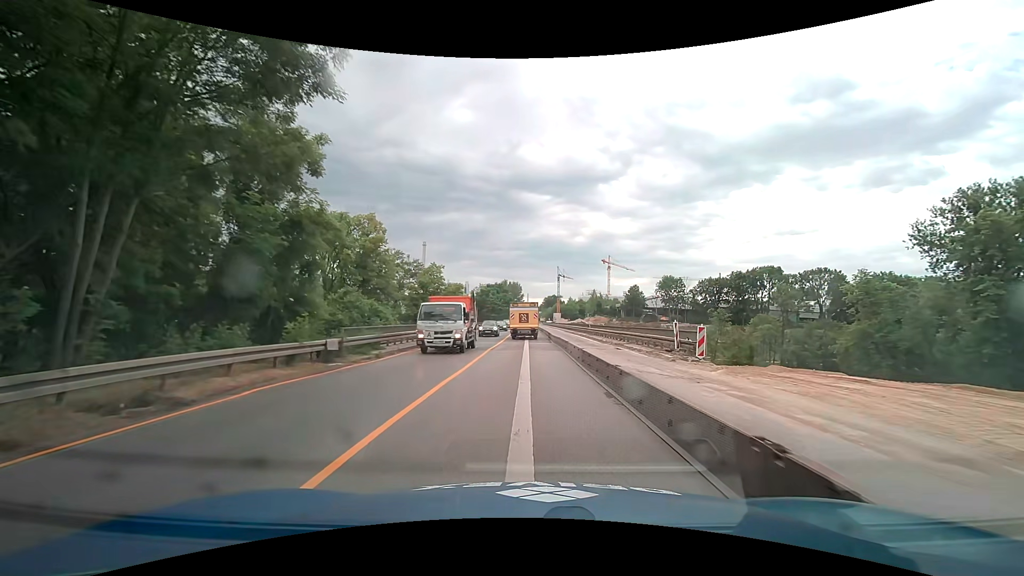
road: trunk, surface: asphalt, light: Day
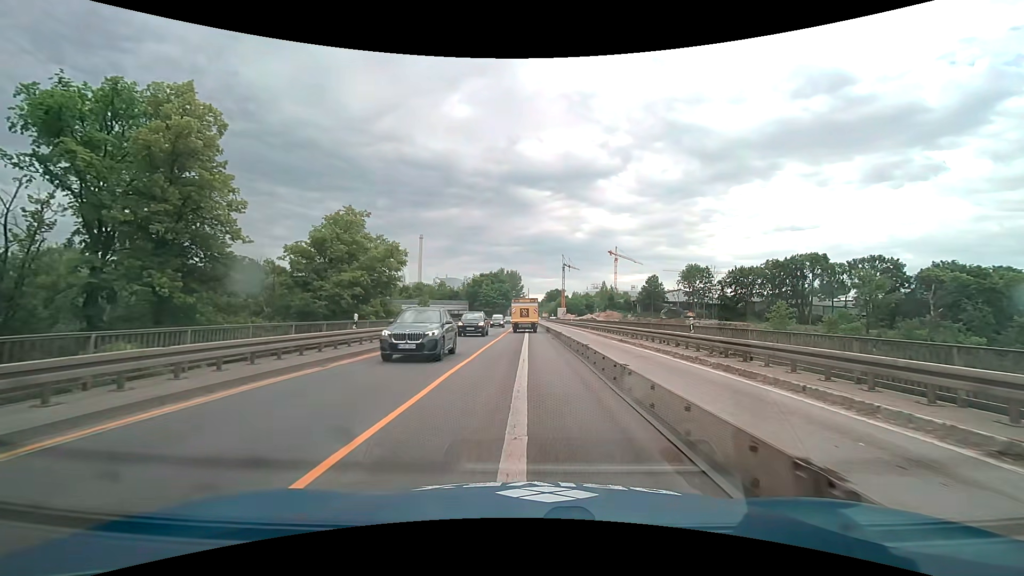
(+0.2, +30.6) m; 0°
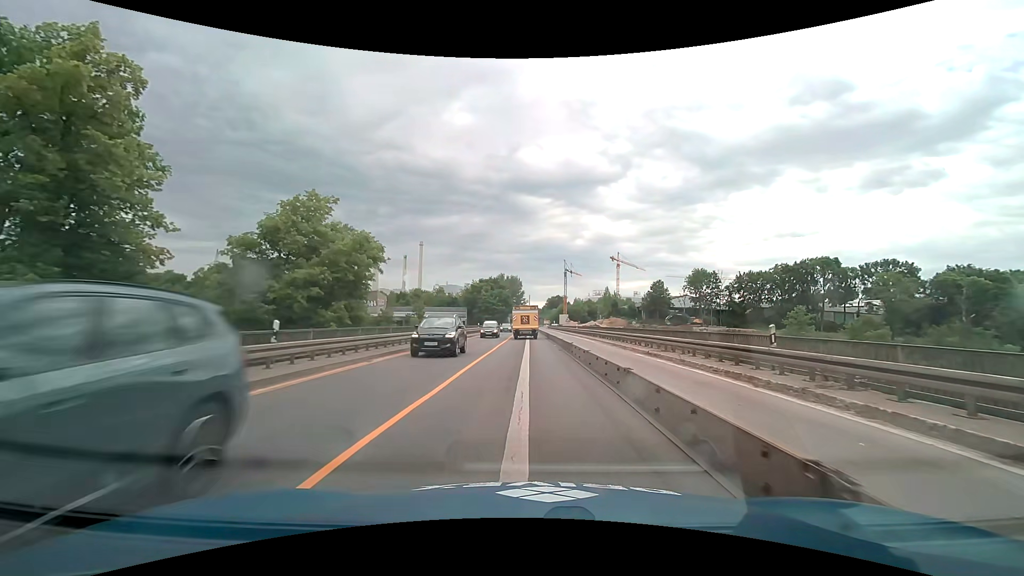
(0.0, +6.1) m; -1°
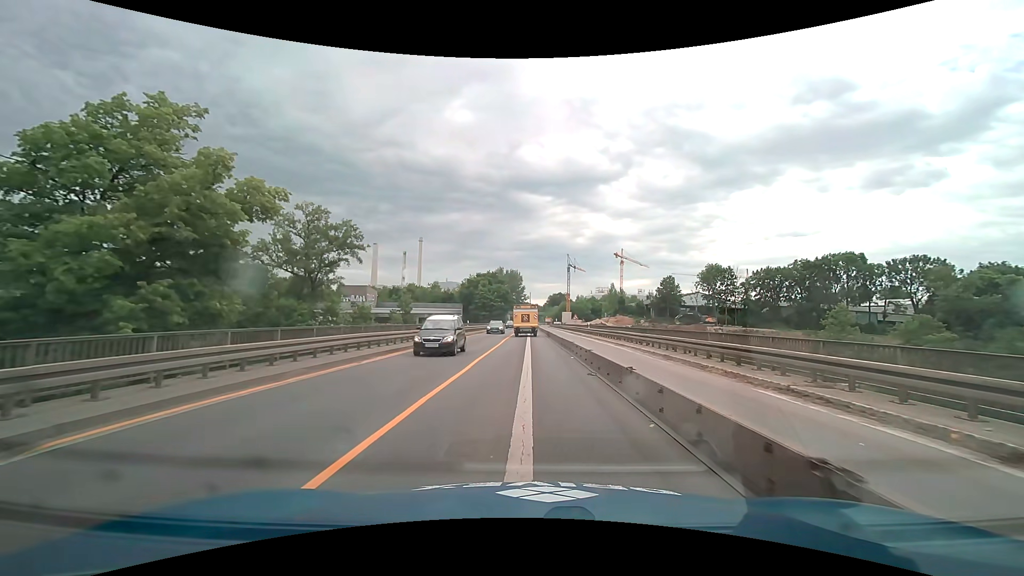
(+0.1, +12.0) m; 0°
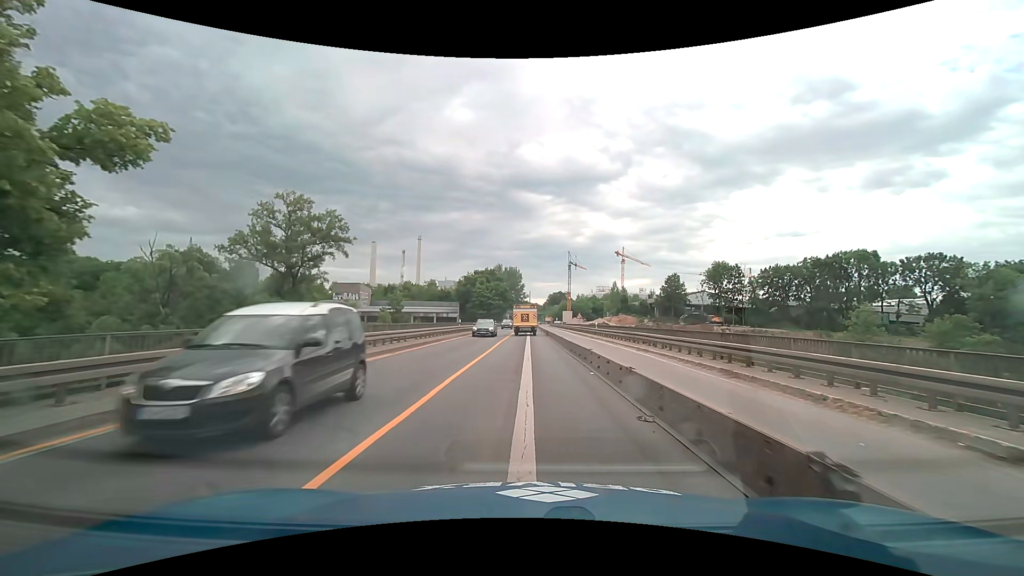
(0.0, +6.0) m; +1°
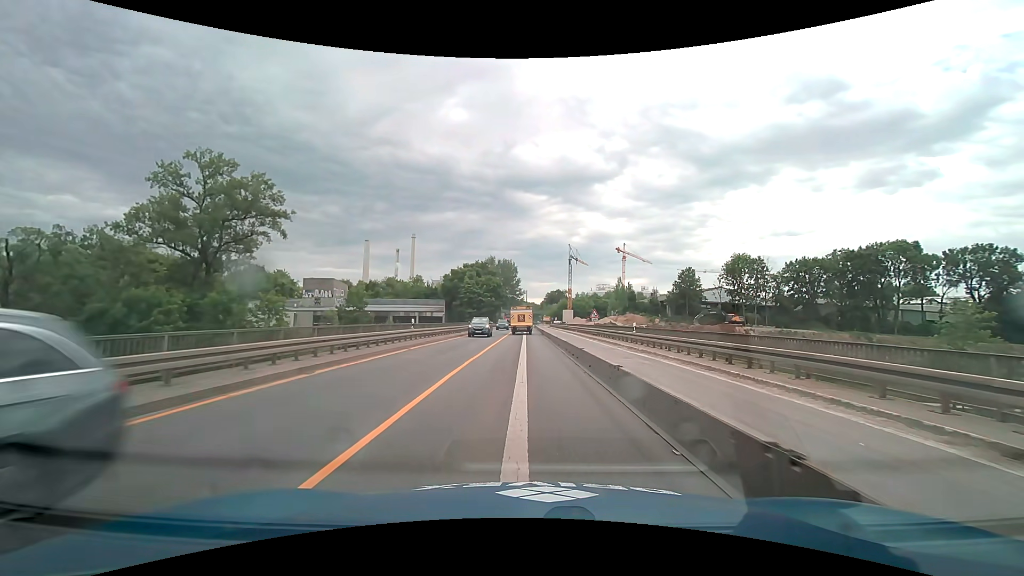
(-0.1, +17.8) m; 0°
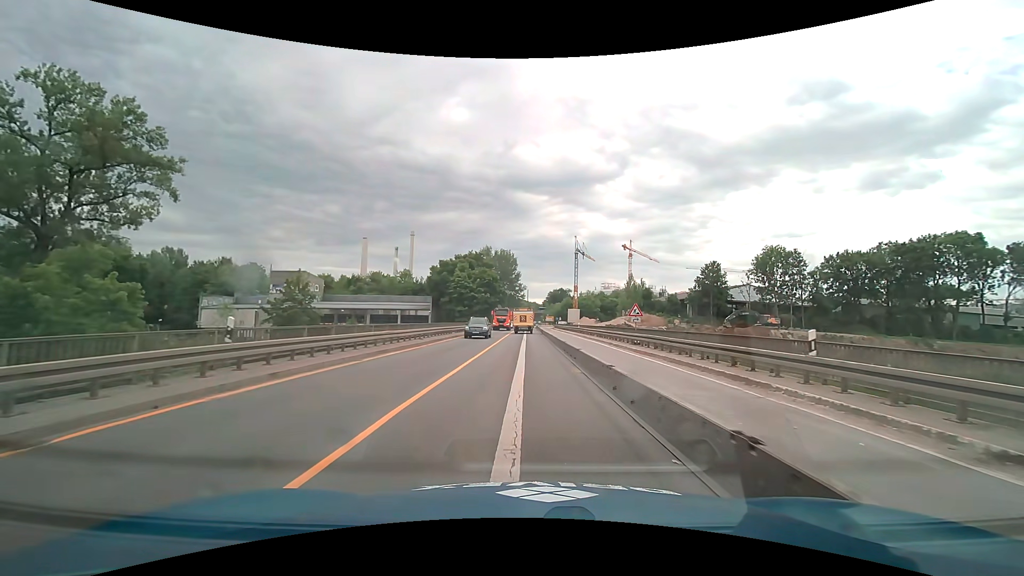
(0.0, +17.7) m; 0°
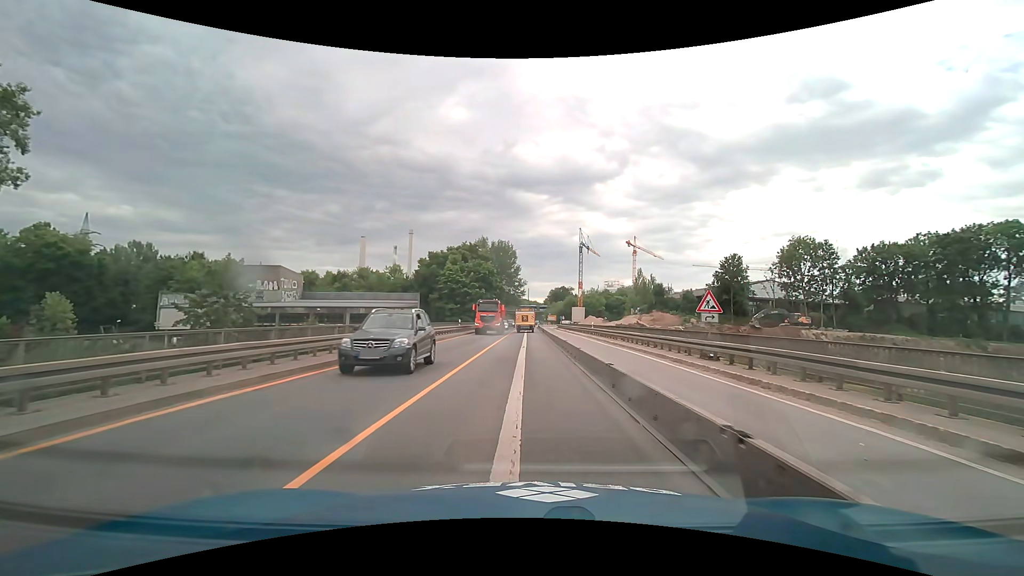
(0.0, +11.9) m; 0°
(0, +10) (0, +20) (0, +30) (0, +40) (0, +50) (0, +60) (0, +70) (0, +80) (0, +90) (+1, +100) m
